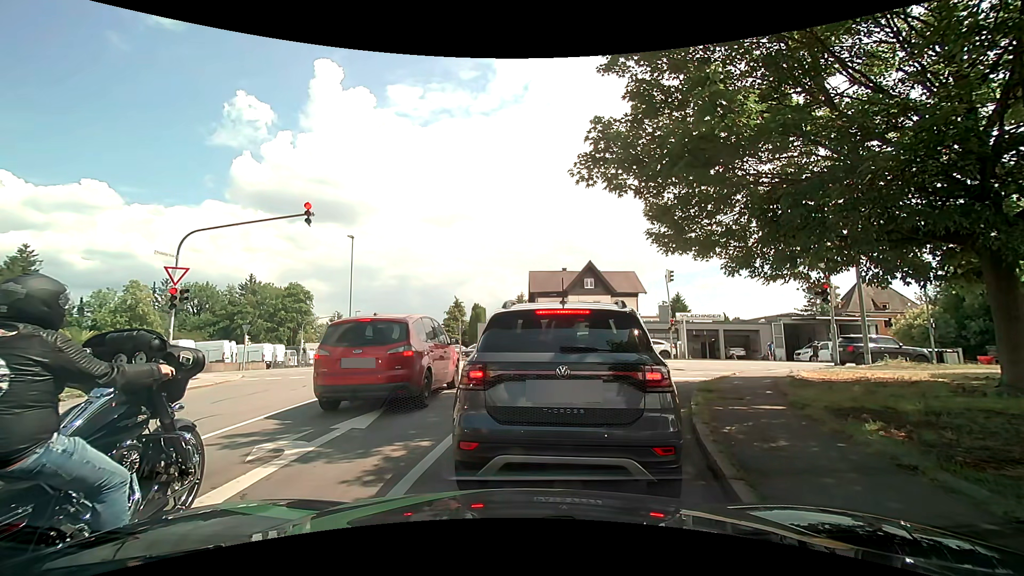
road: residential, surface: asphalt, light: Day
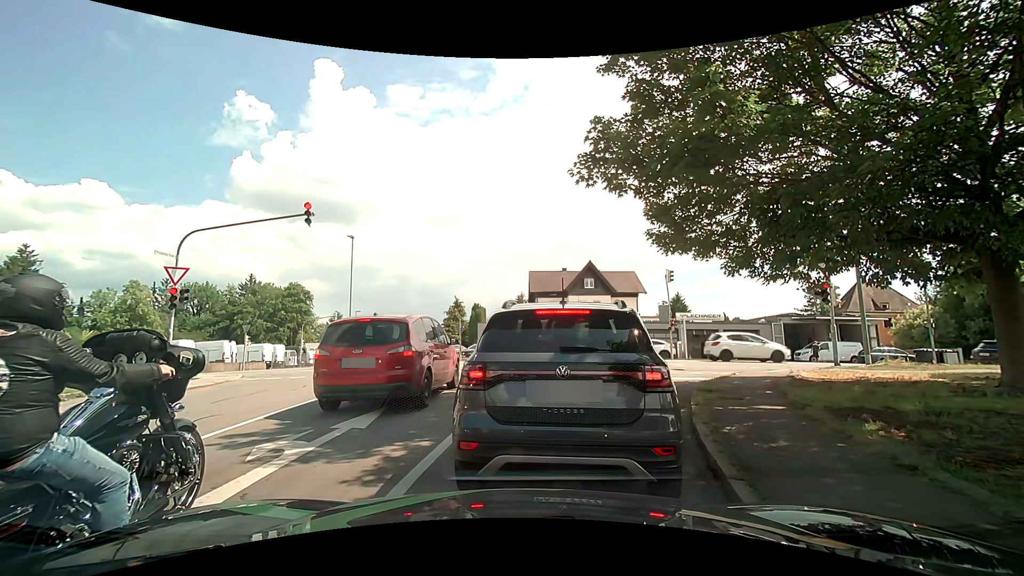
(0.0, 0.0) m; 0°
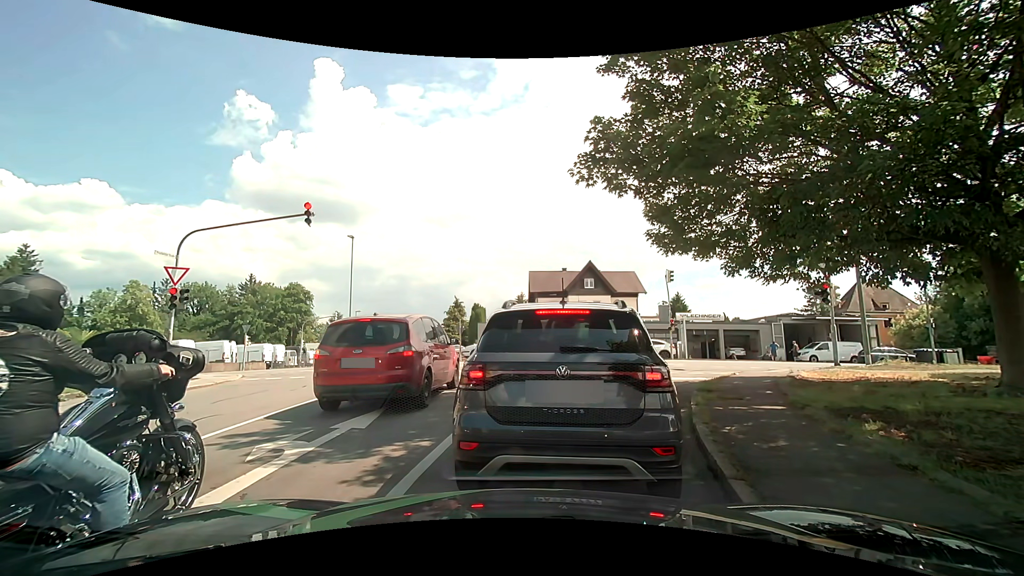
(0.0, 0.0) m; 0°
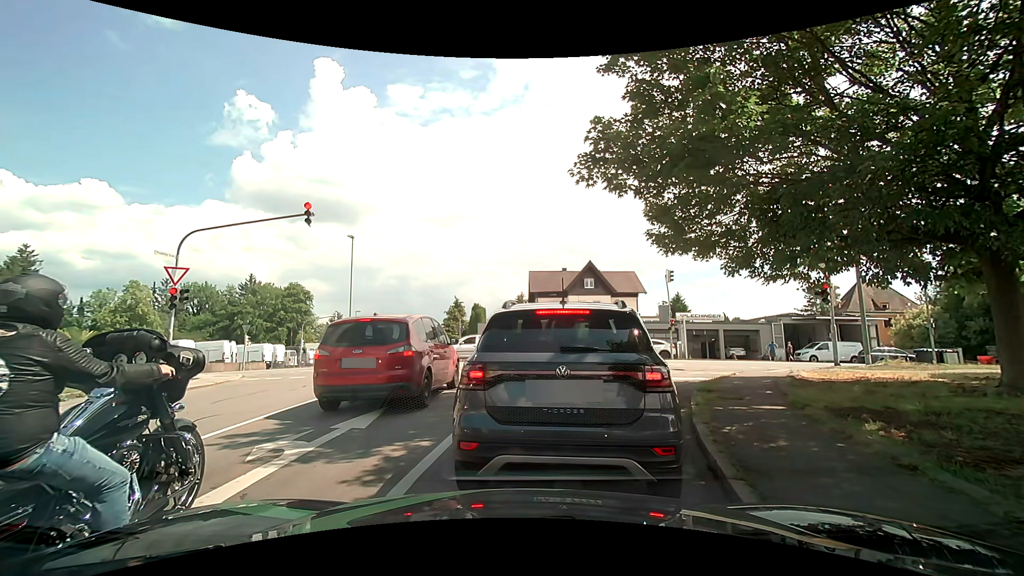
(0.0, 0.0) m; 0°
(+1, +10) (+5, +19) (+13, +24) (+23, +24) (+33, +24) (+43, +23) (+53, +22) (+63, +21) (+73, +20) (+83, +20) m
